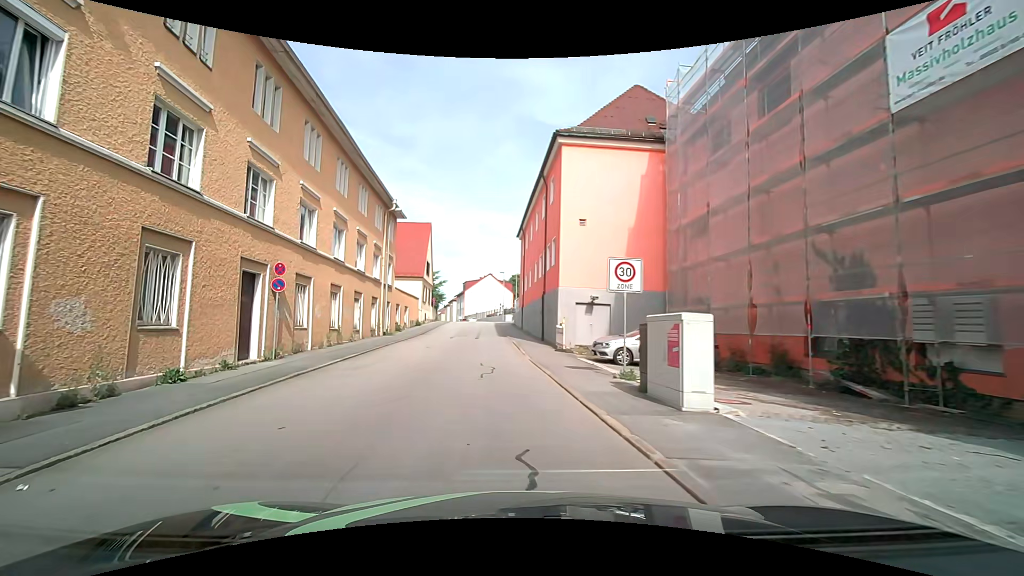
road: residential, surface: asphalt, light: Day
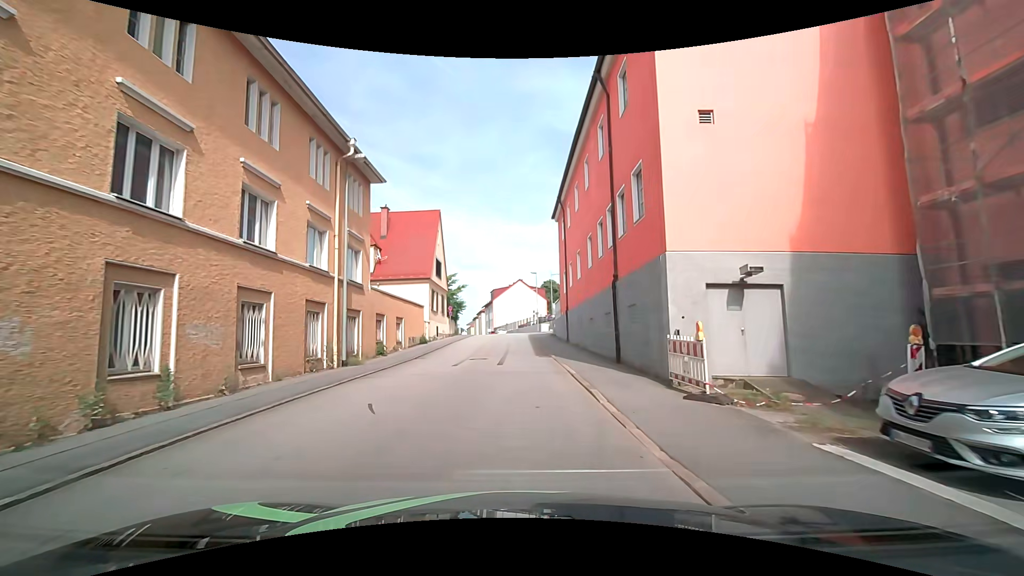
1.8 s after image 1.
(-1.5, +13.6) m; -8°
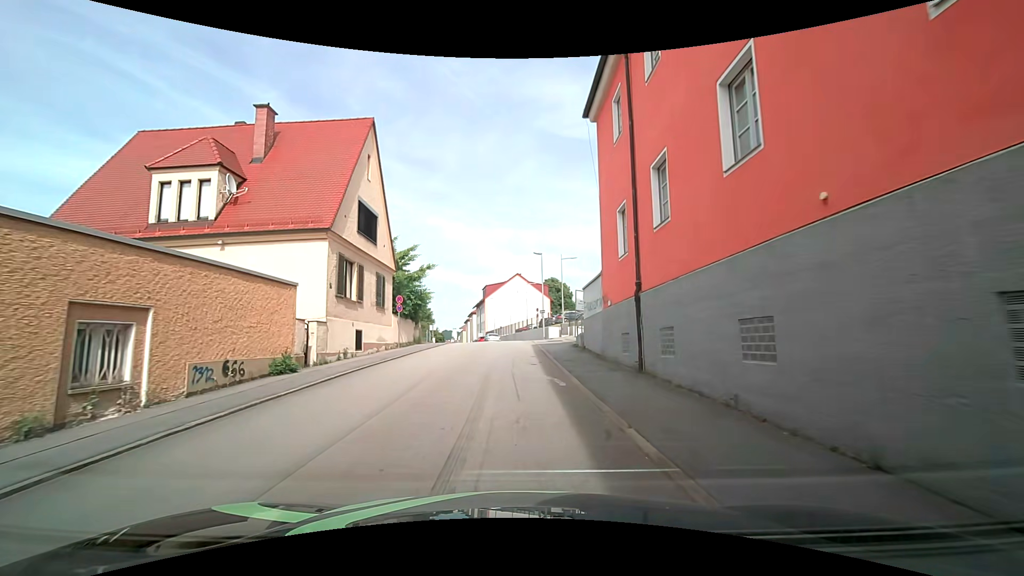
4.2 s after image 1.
(+0.3, +20.1) m; +1°
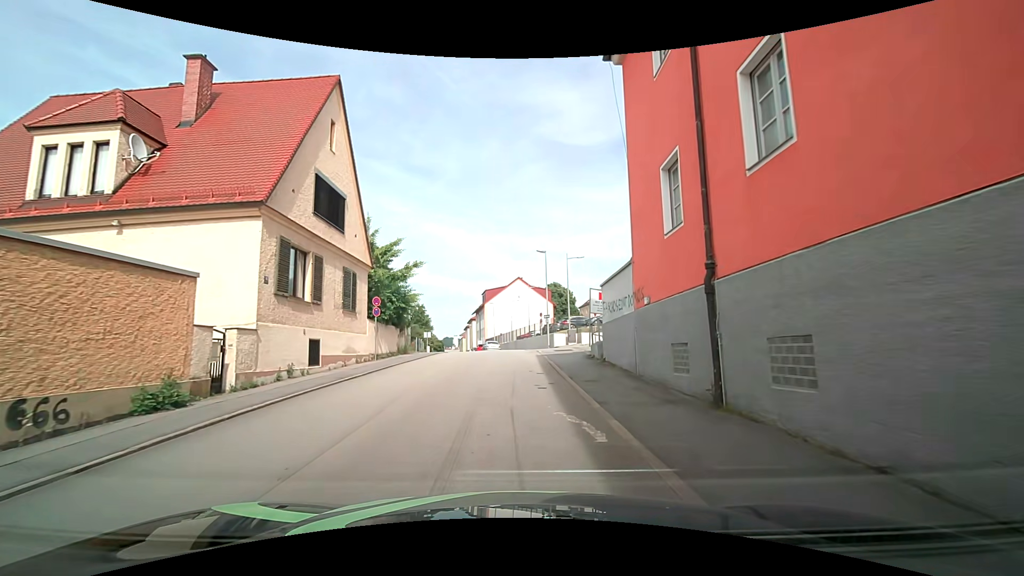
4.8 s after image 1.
(0.0, +4.8) m; +1°
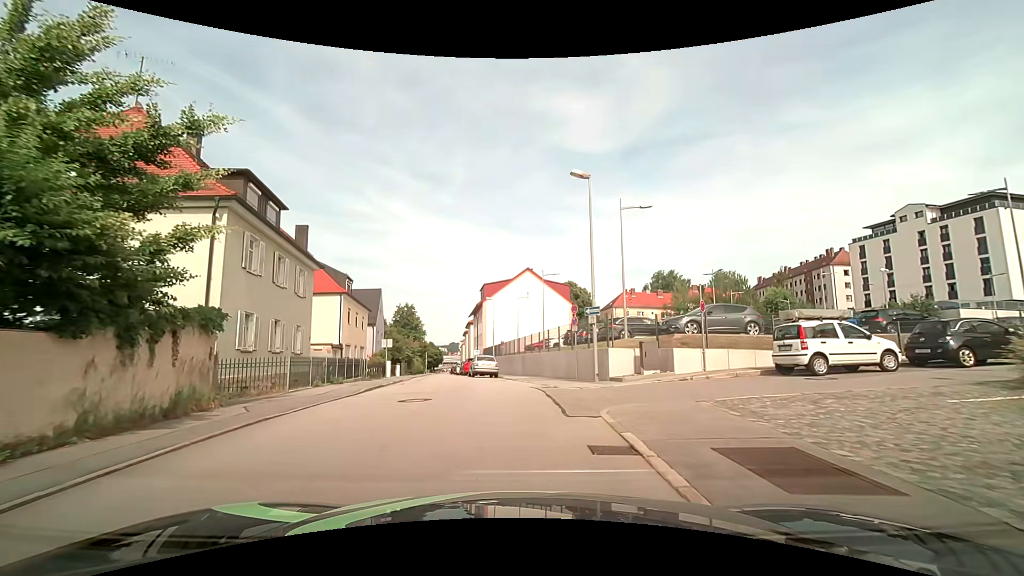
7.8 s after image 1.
(-0.3, +21.3) m; -1°
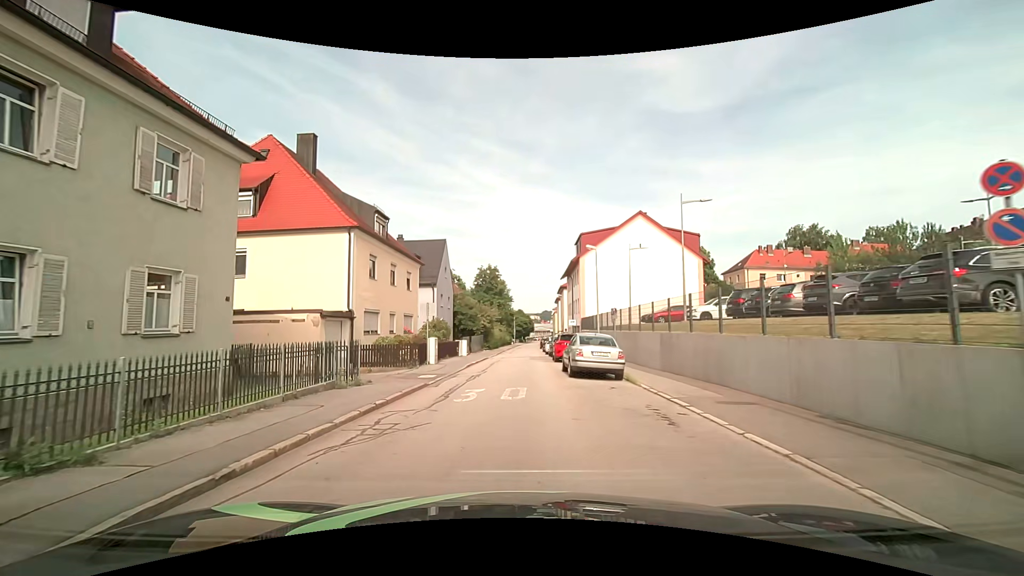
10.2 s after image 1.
(-1.3, +16.3) m; -10°
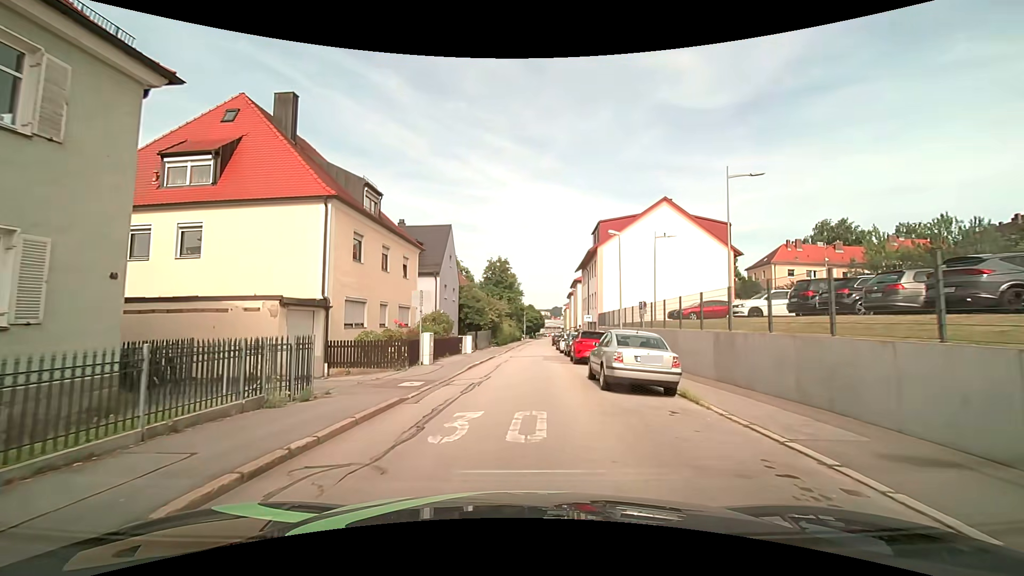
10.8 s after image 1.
(-0.1, +4.3) m; -2°
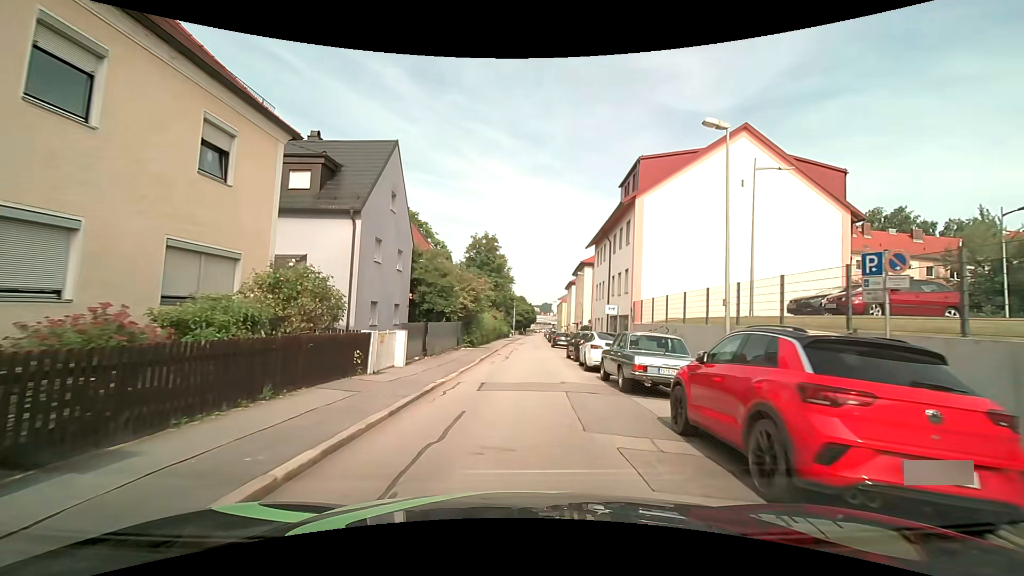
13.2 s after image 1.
(+0.3, +17.6) m; +1°
(0, +10) (+1, +20) (+1, +30) (+1, +40) (+2, +50) (+2, +60) (+3, +70) (+3, +80) (+4, +90) (+5, +100) m
